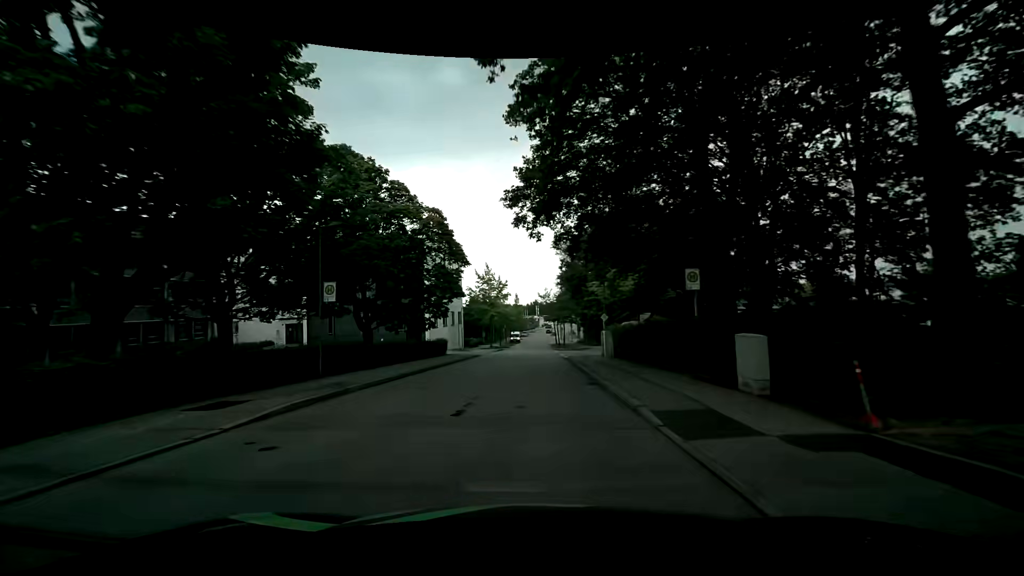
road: residential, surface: asphalt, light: Day
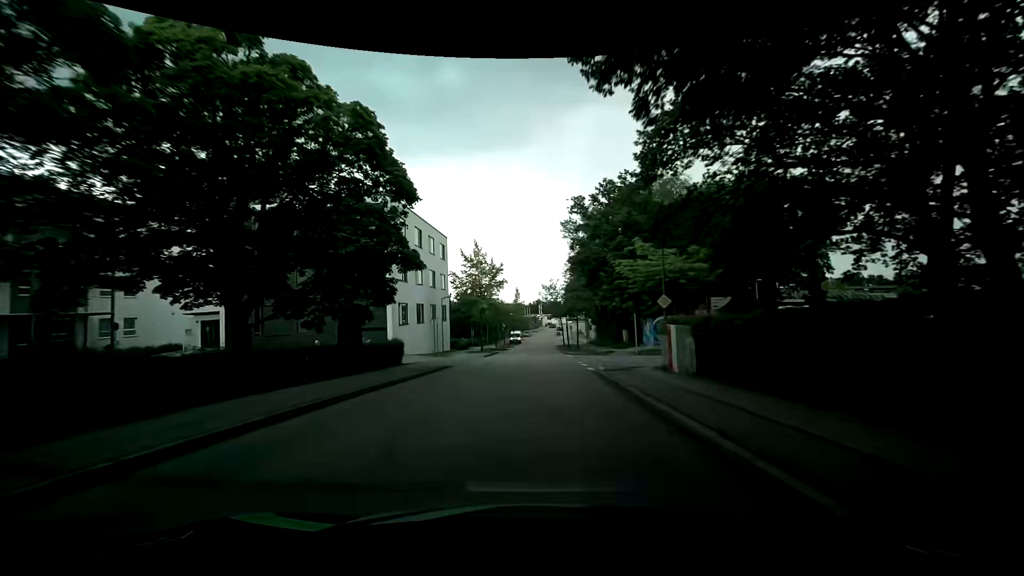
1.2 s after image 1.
(-0.1, +14.6) m; -1°
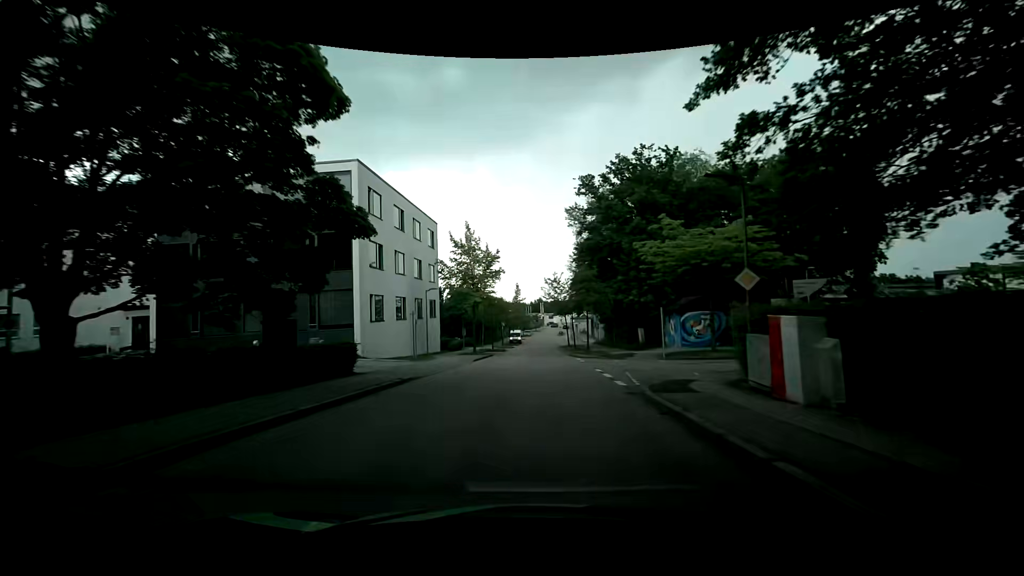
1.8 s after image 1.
(0.0, +7.2) m; 0°
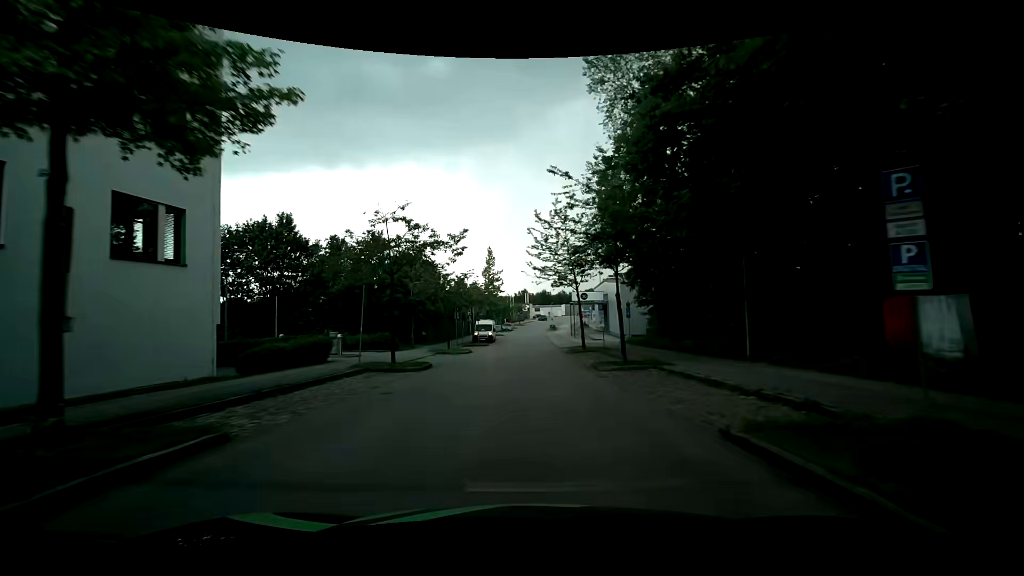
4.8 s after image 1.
(+0.6, +35.3) m; +2°
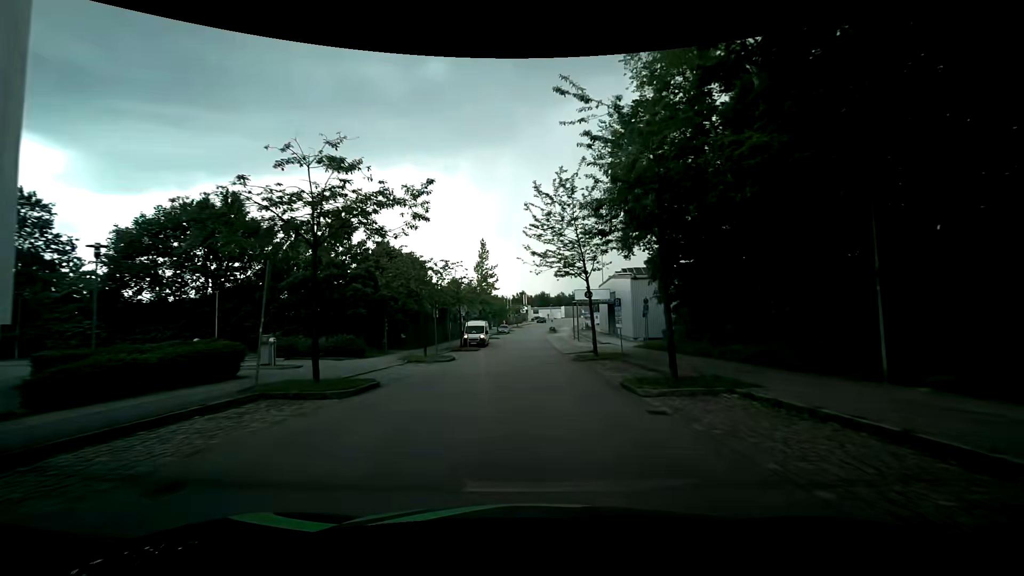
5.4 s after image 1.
(-0.1, +6.9) m; 0°
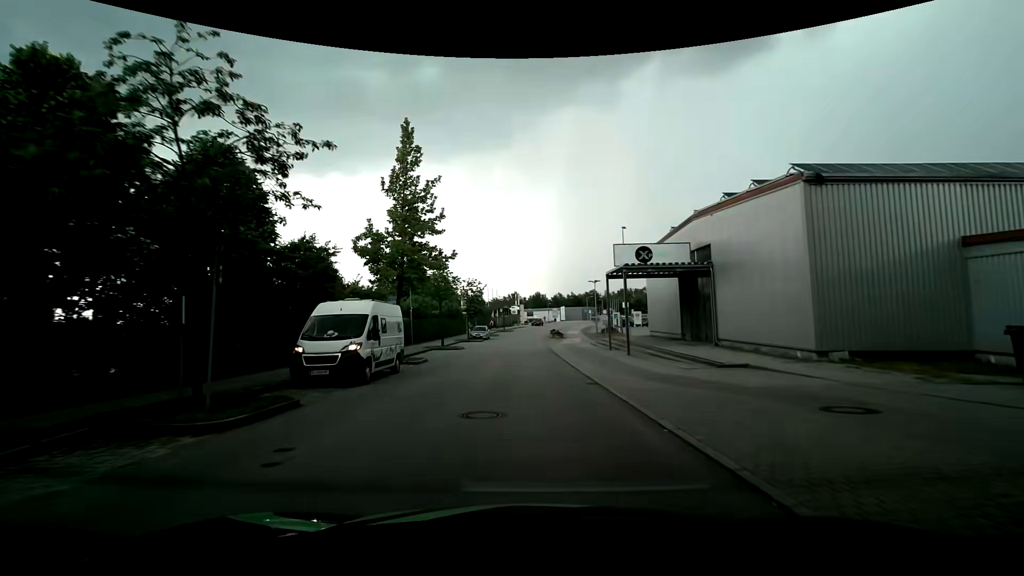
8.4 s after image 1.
(0.0, +31.6) m; +1°
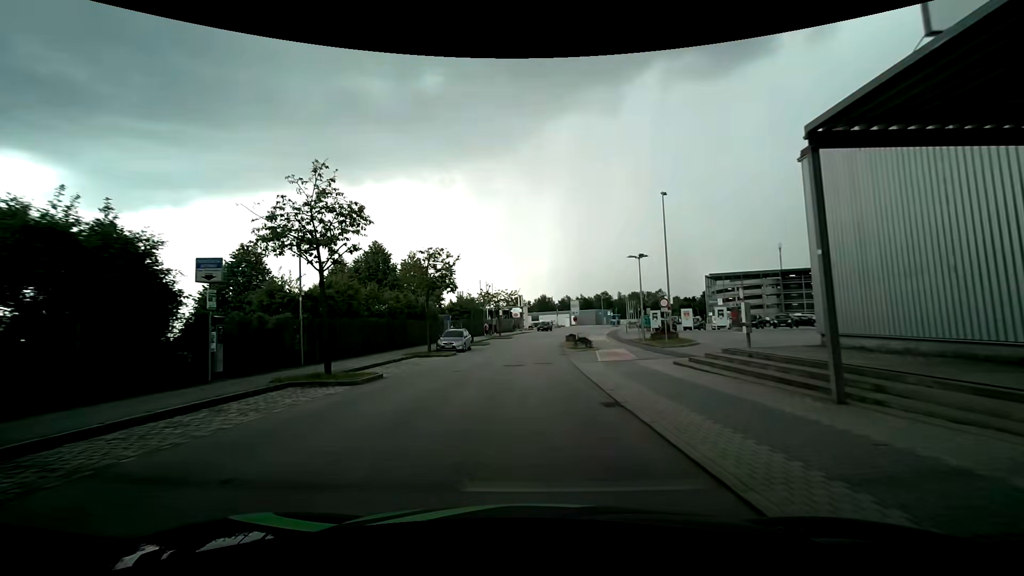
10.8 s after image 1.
(-0.2, +21.6) m; 0°
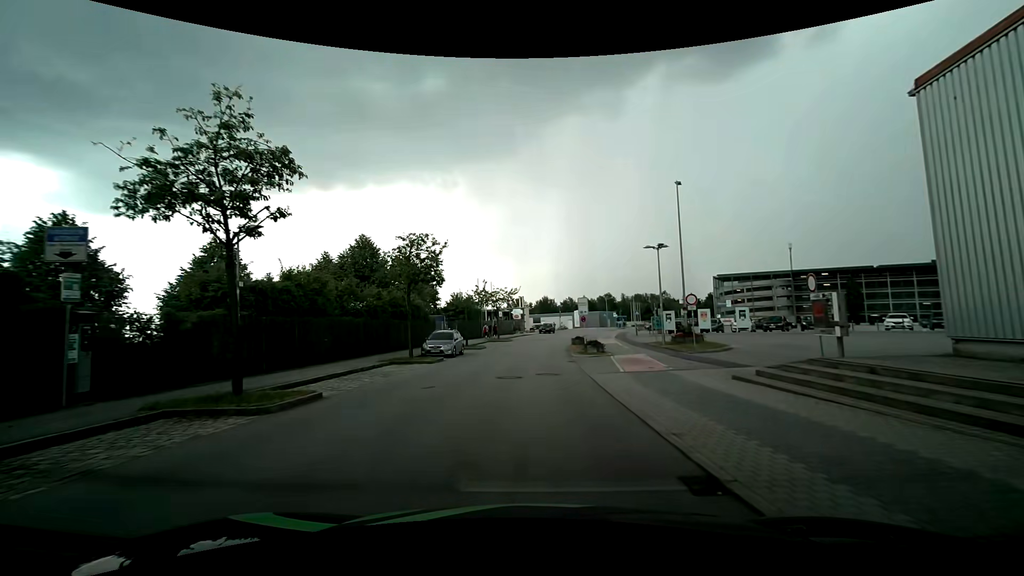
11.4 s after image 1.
(0.0, +4.9) m; -1°
(0, +10) (0, +20) (0, +30) (+1, +40) (+2, +50) (+3, +60) (+5, +70) (+8, +79) (+11, +89) (+14, +98) m
